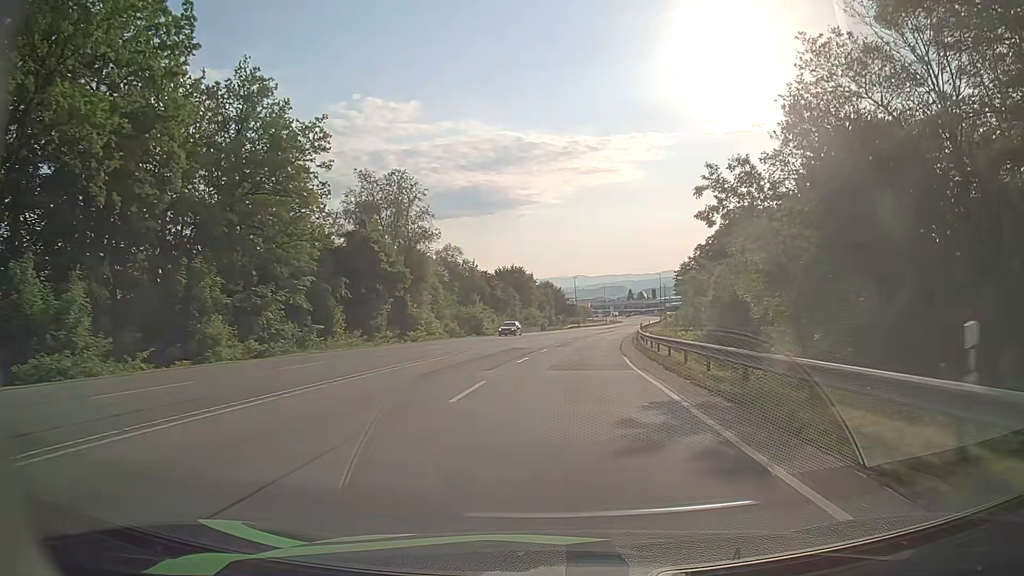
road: secondary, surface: asphalt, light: Day
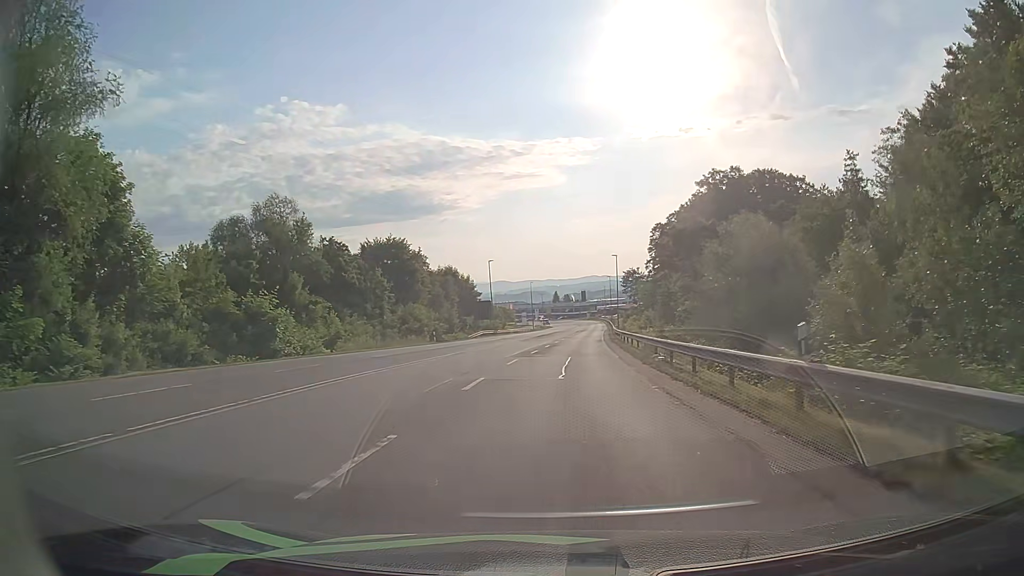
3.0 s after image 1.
(+2.6, +44.5) m; +6°
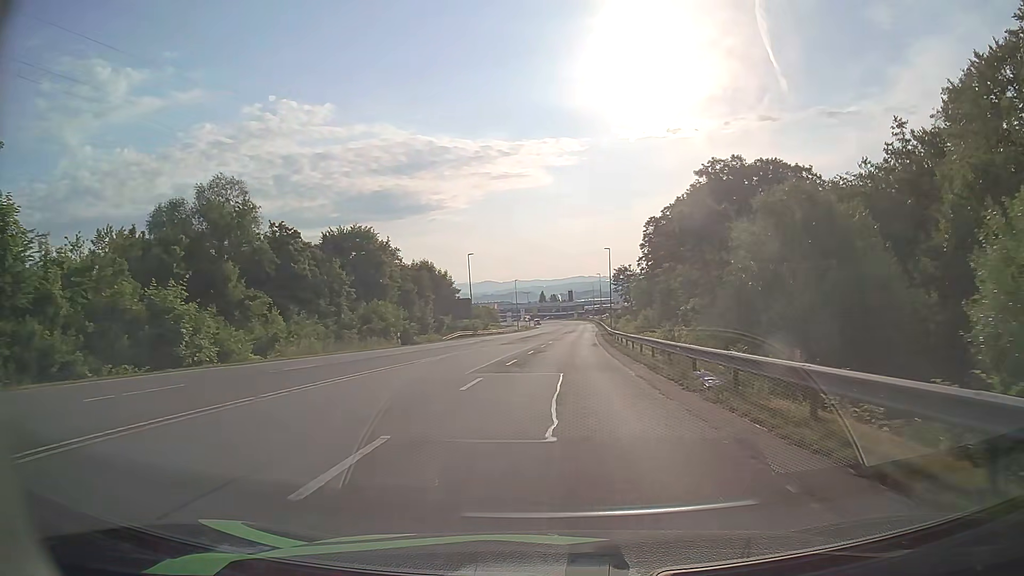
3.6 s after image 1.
(+0.2, +8.8) m; +2°
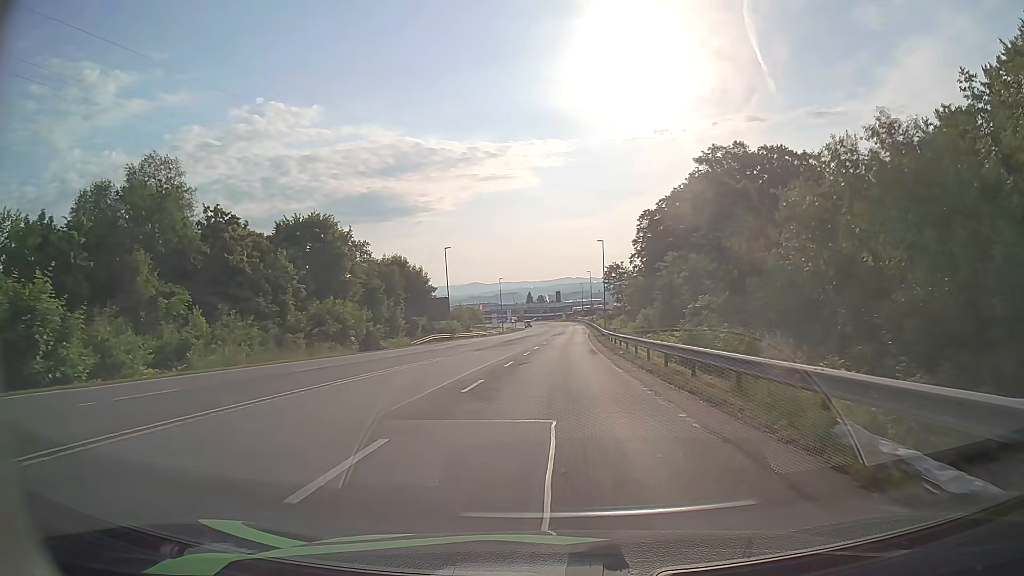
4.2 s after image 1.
(0.0, +8.8) m; +1°
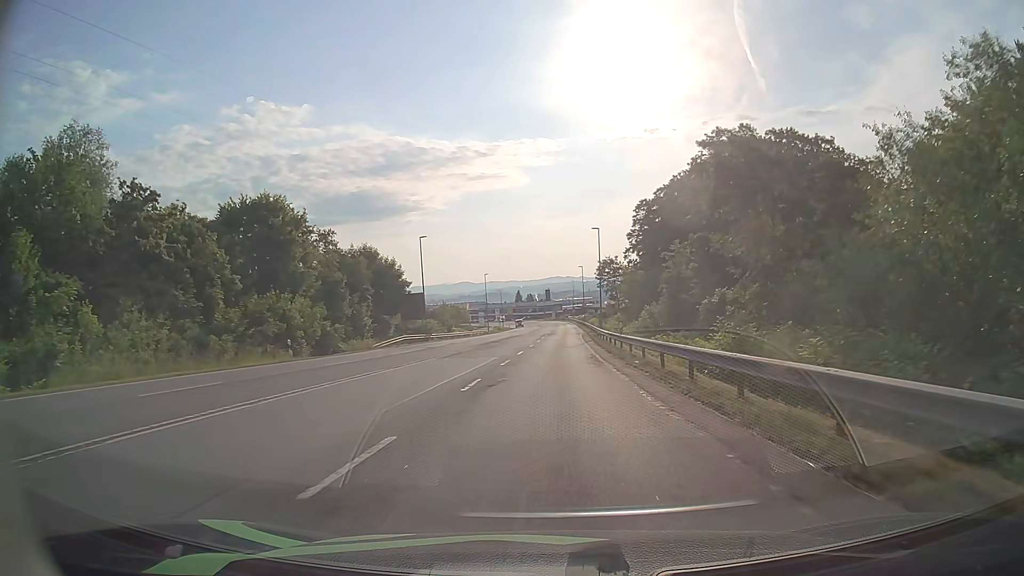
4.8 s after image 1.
(+0.1, +8.8) m; +1°
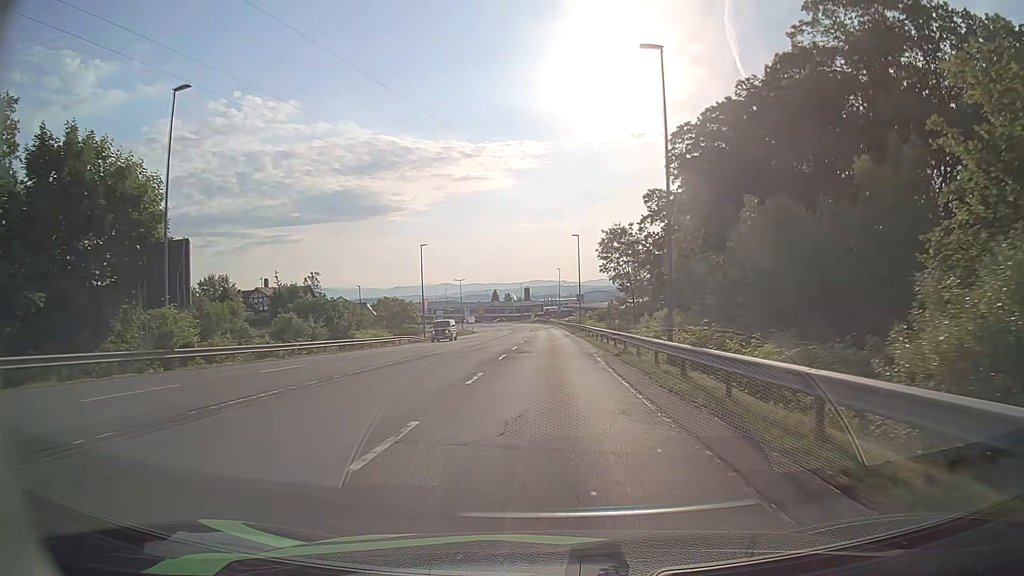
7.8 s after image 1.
(+0.5, +44.2) m; +1°
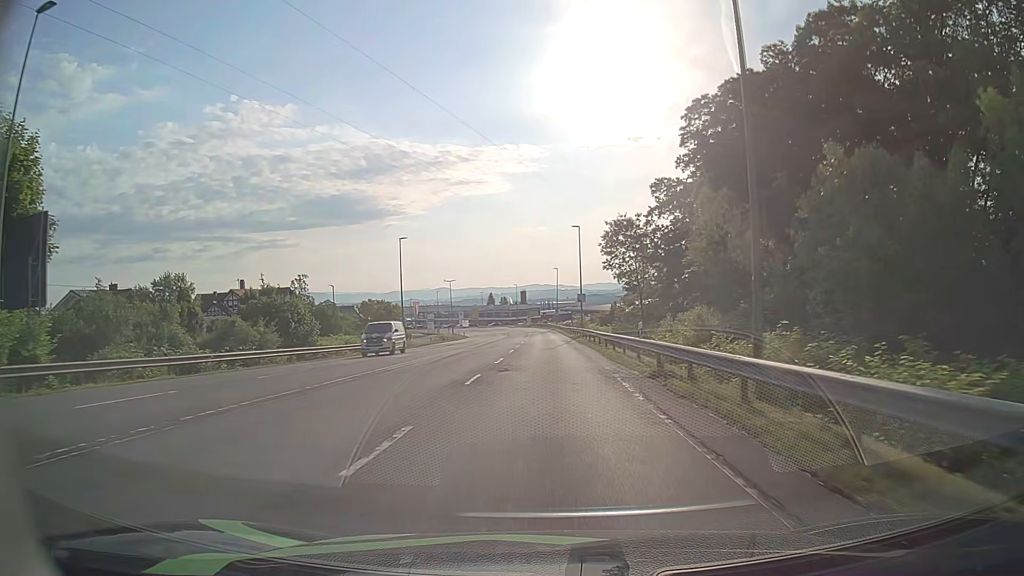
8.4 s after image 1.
(0.0, +9.0) m; 0°
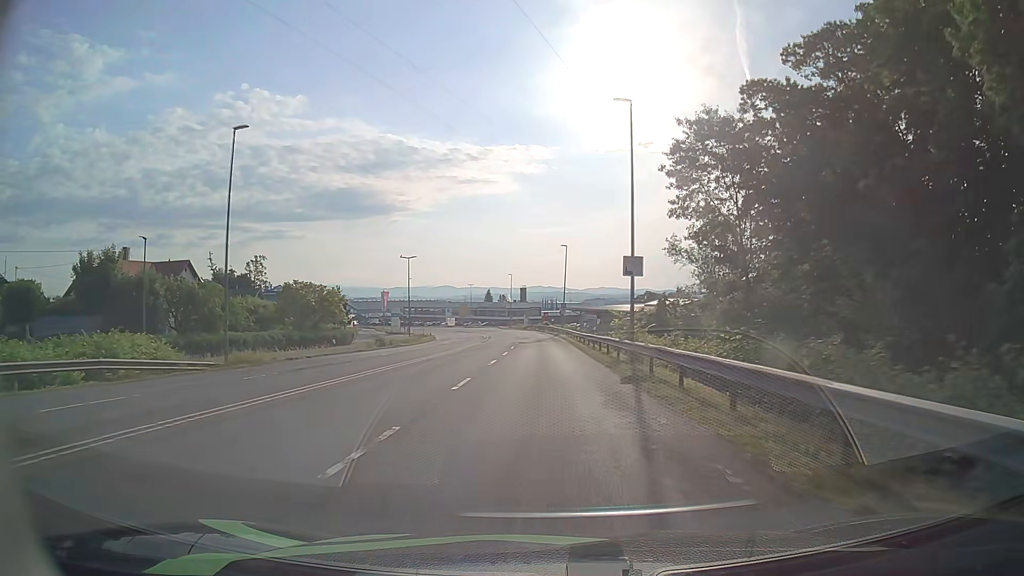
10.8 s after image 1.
(-0.1, +36.2) m; -1°
(0, +10) (0, +20) (0, +30) (0, +40) (-1, +50) (-1, +60) (-1, +70) (-2, +80) (-2, +90) (-4, +100) m
